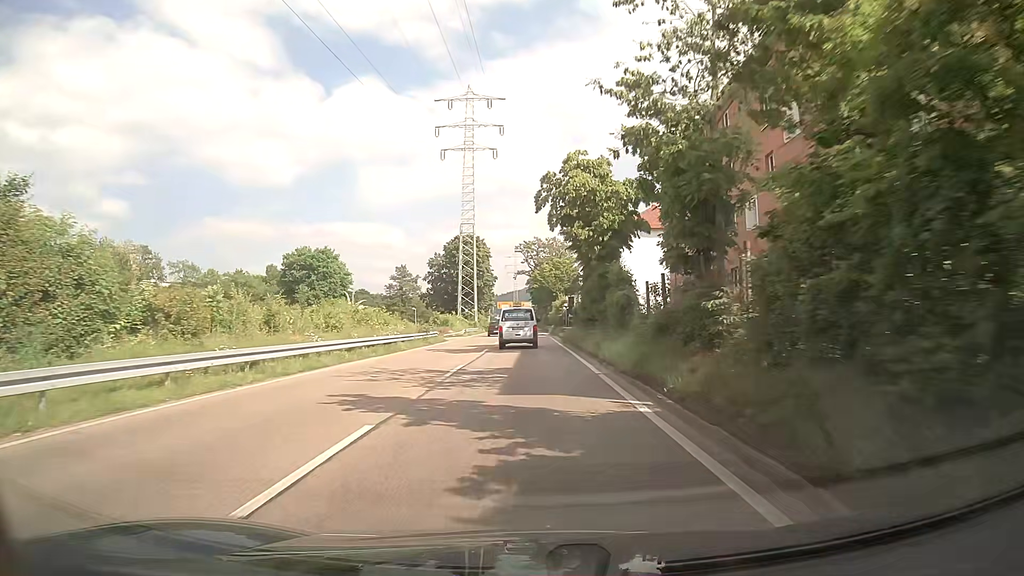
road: trunk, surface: asphalt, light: Day
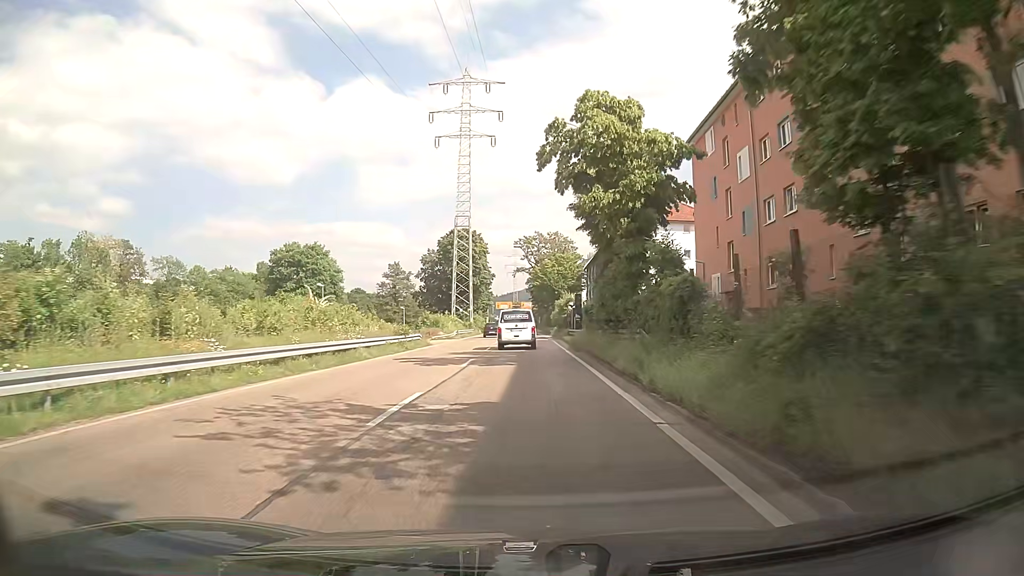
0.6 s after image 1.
(0.0, +7.9) m; 0°
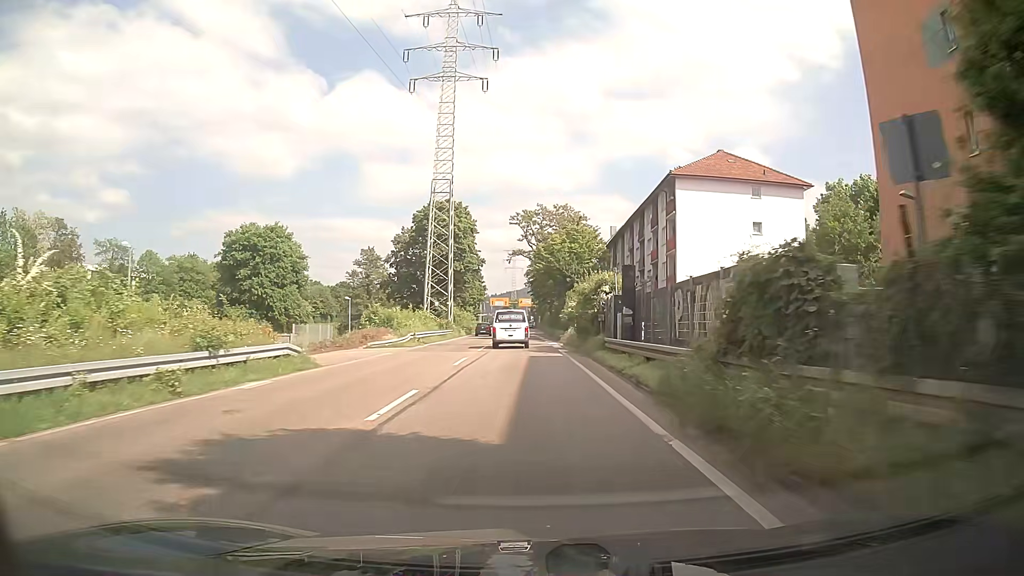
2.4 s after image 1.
(+0.1, +23.5) m; 0°
(0, +10) (0, +20) (0, +30) (0, +40) (0, +50) (0, +60) (0, +70) (0, +80) (0, +90) (0, +100) m
